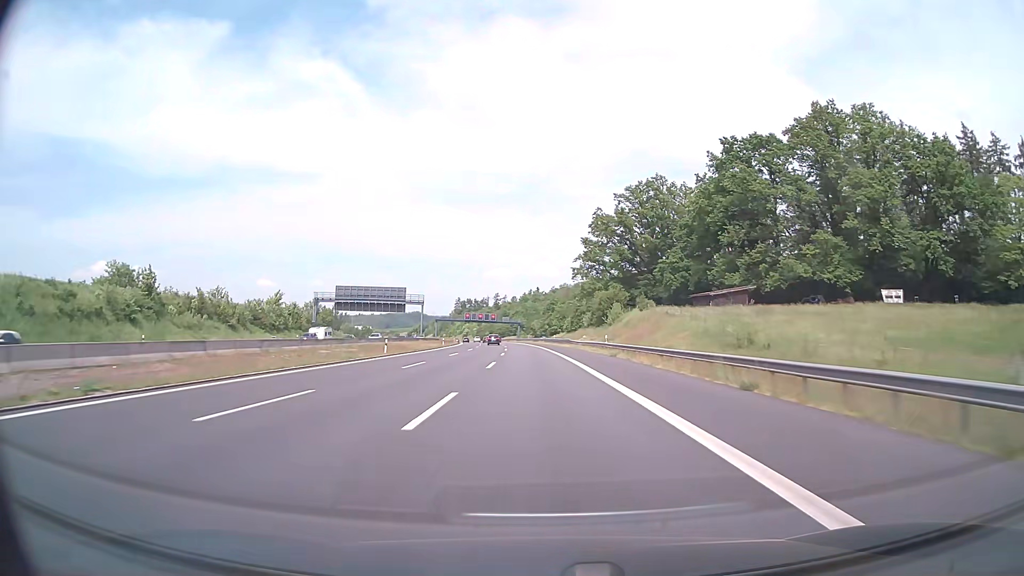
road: motorway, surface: asphalt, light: Day
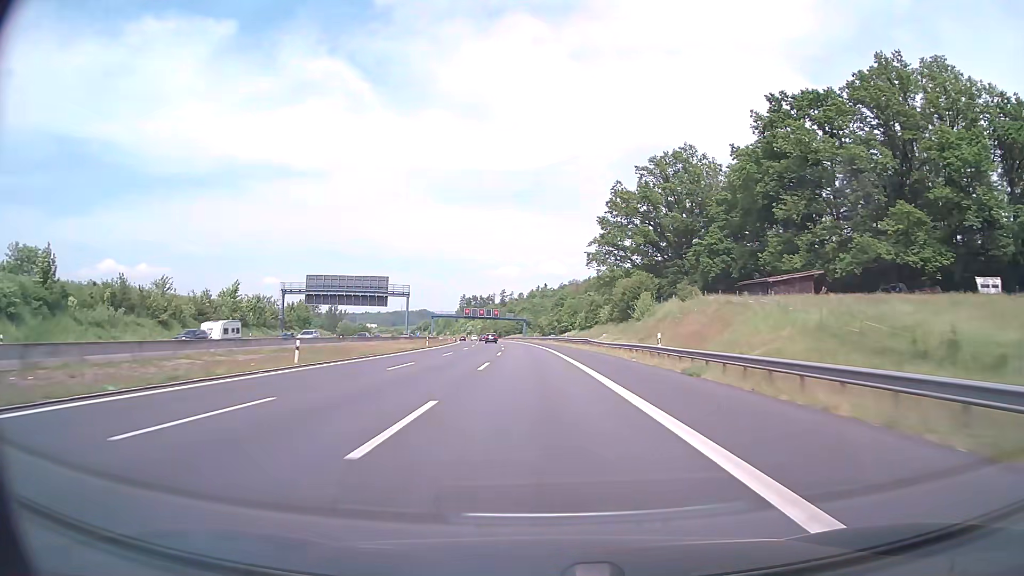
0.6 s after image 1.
(-0.1, +20.1) m; -1°
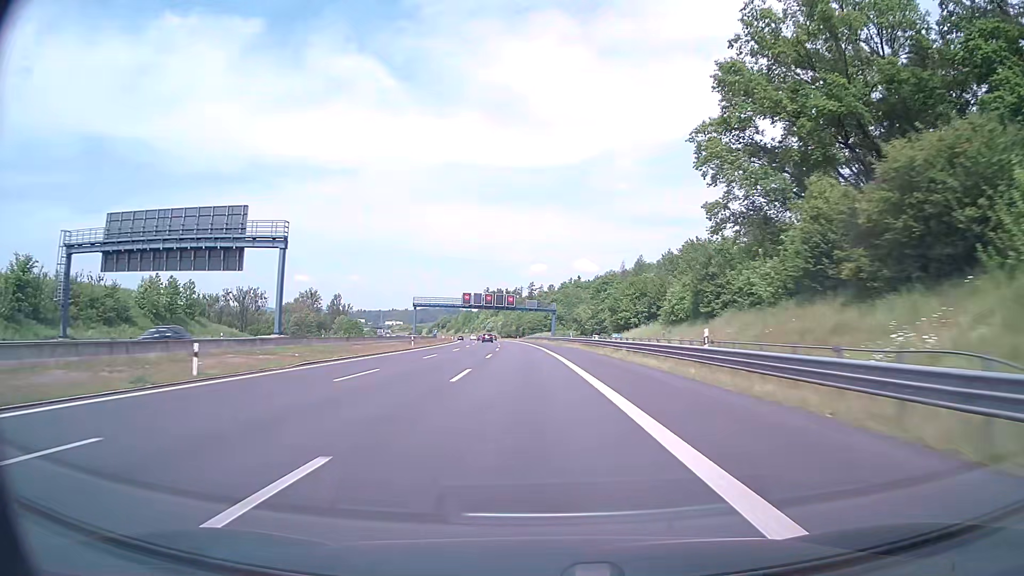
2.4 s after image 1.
(-1.2, +59.5) m; -3°
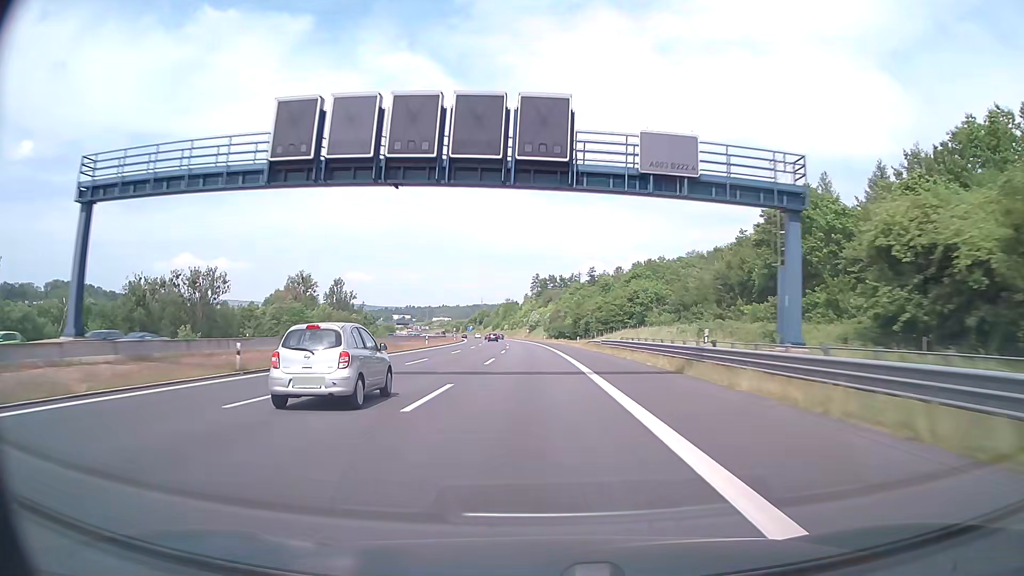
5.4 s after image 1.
(-3.8, +97.0) m; -5°
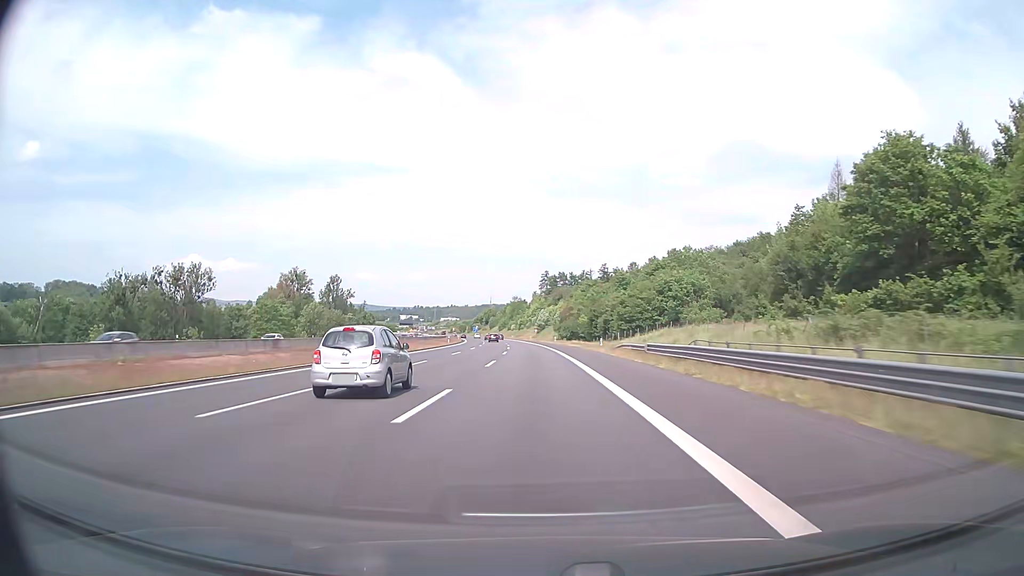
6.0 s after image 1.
(-0.1, +19.2) m; -1°
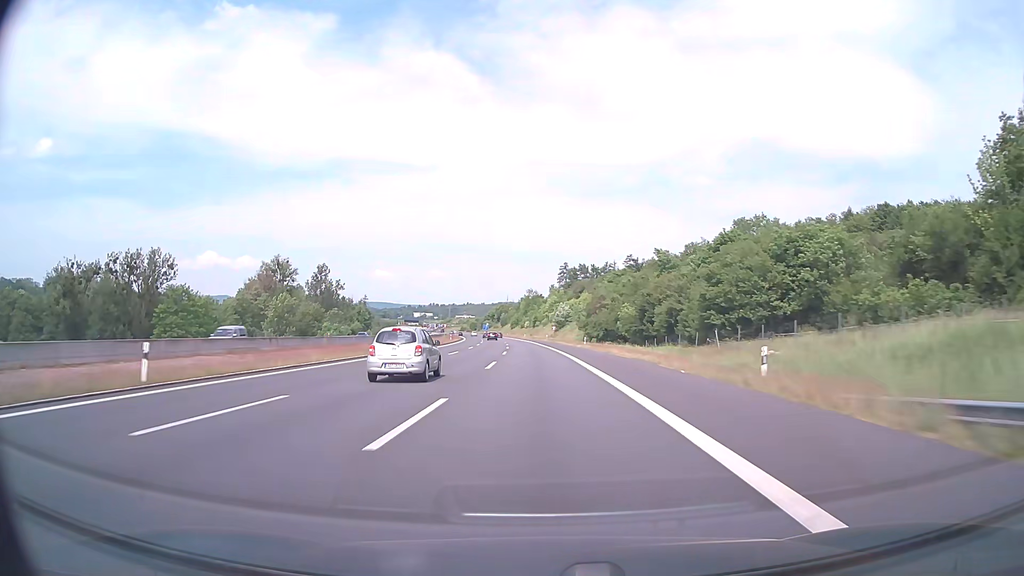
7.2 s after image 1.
(-0.7, +38.1) m; -2°
(0, +10) (0, +20) (0, +30) (0, +40) (-1, +50) (-1, +60) (-1, +70) (-2, +80) (-2, +90) (-3, +100) m
